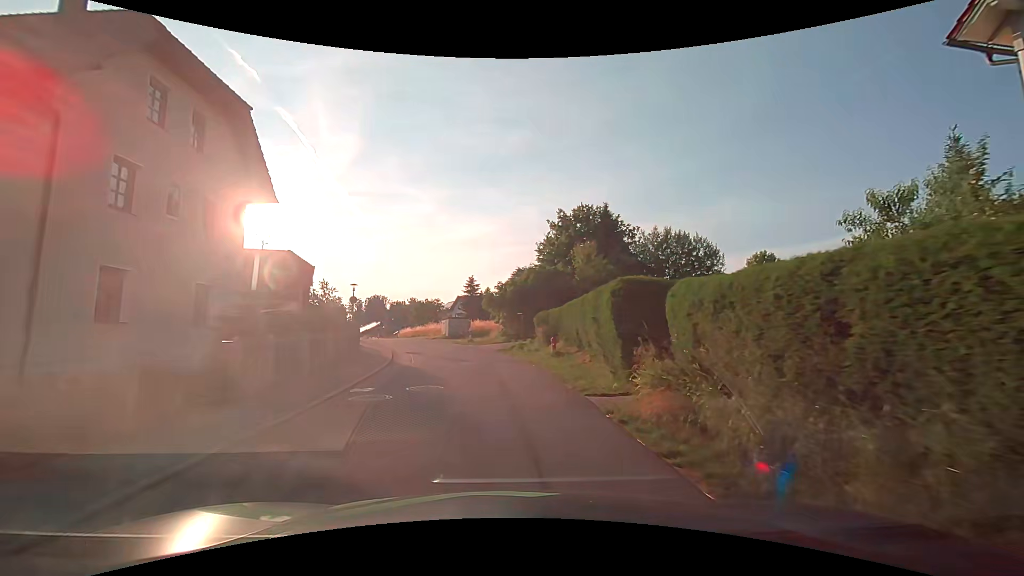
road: residential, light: Day
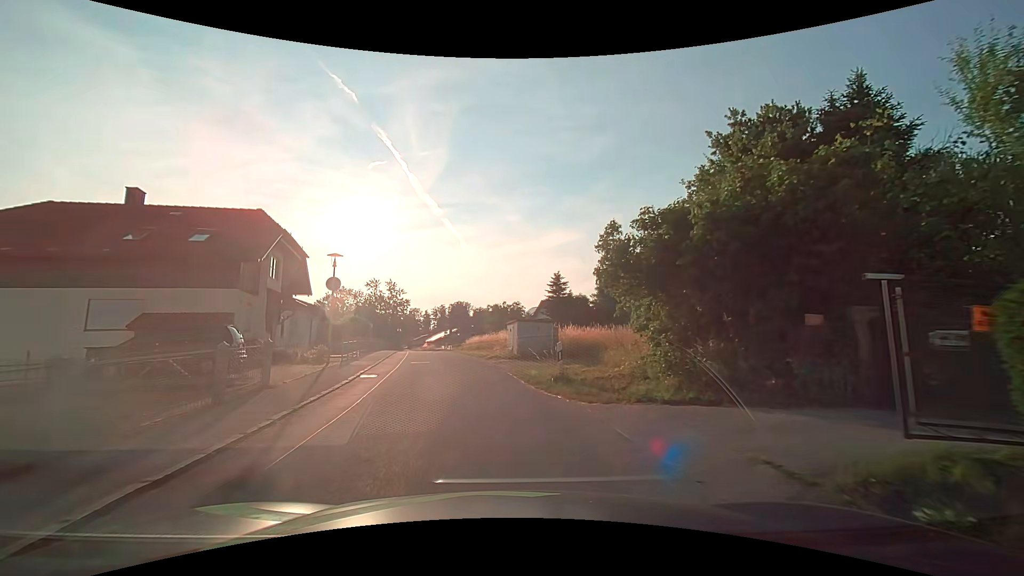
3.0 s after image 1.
(-1.3, +20.4) m; -10°
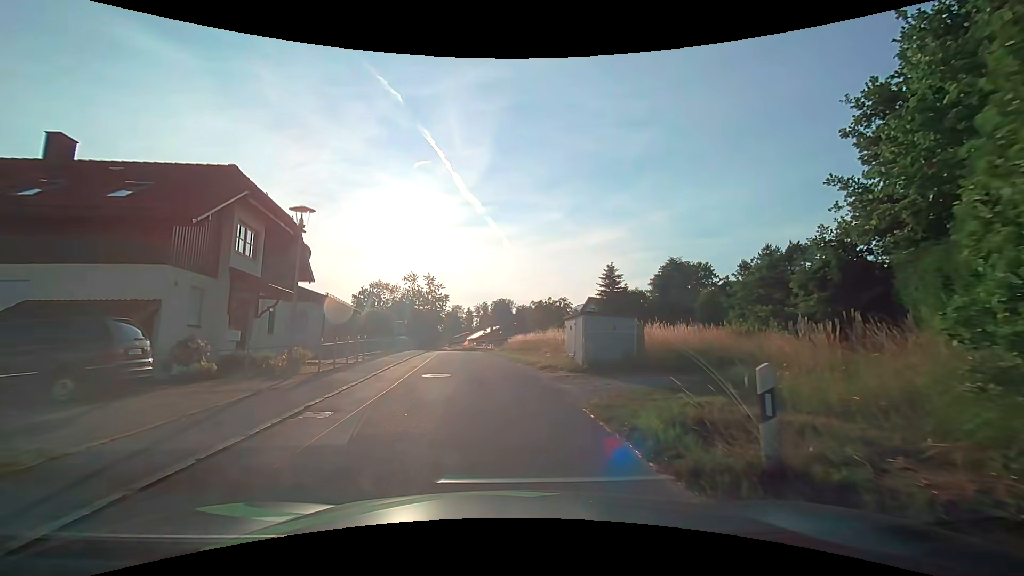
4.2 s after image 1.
(-0.3, +7.9) m; -5°
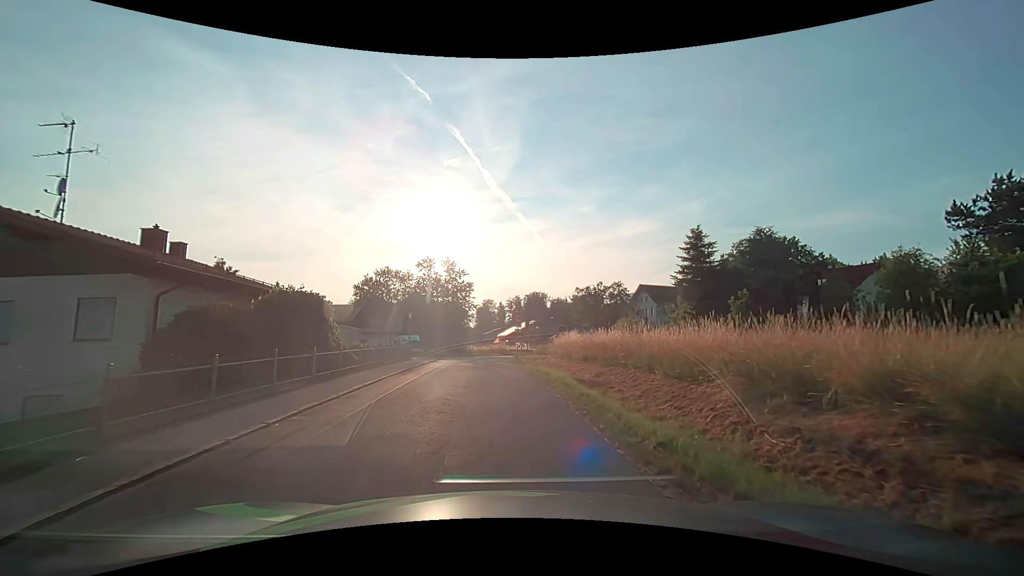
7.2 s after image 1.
(-0.8, +20.1) m; -3°
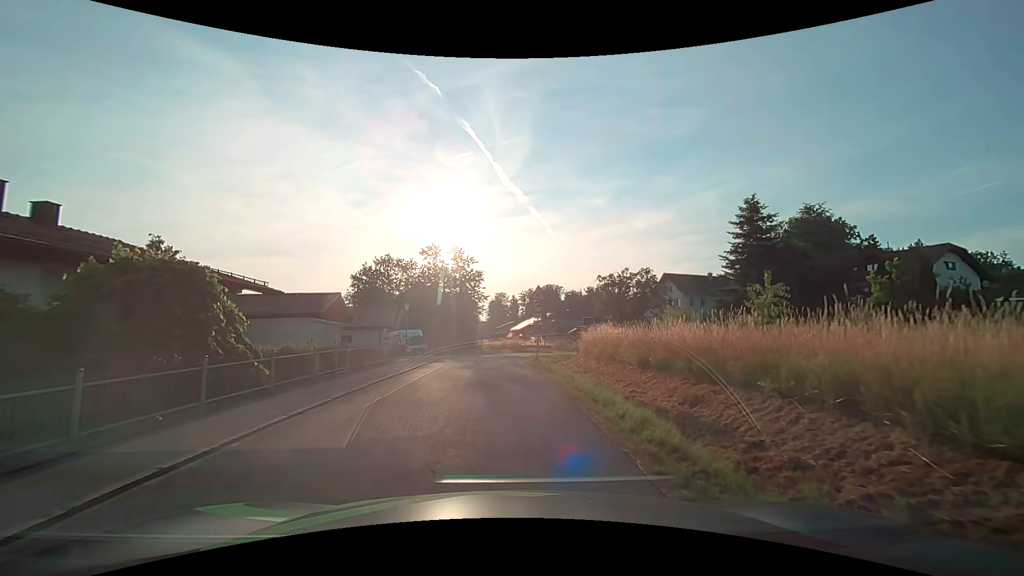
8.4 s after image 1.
(-0.1, +8.1) m; -2°
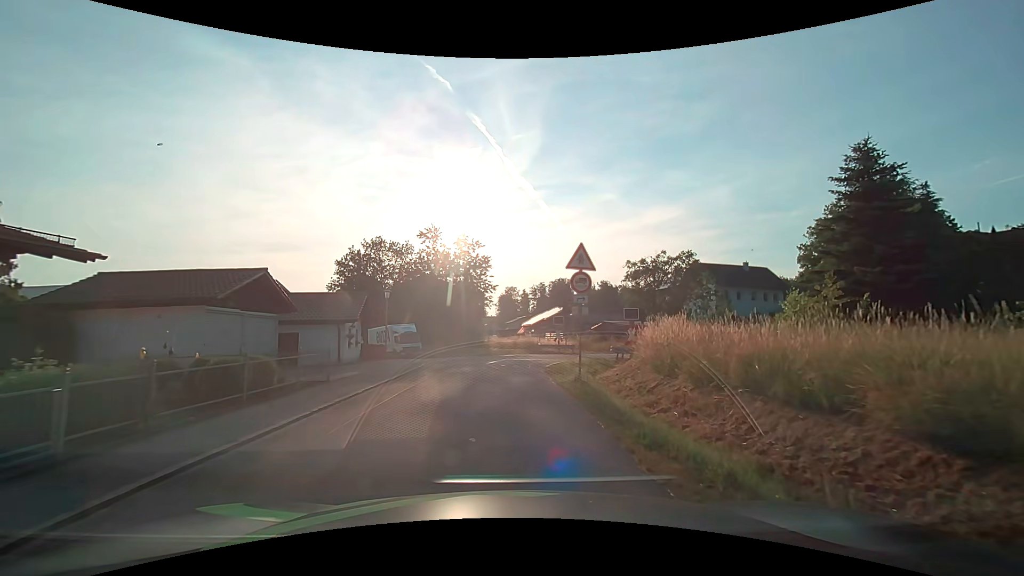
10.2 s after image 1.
(-0.2, +10.9) m; -1°
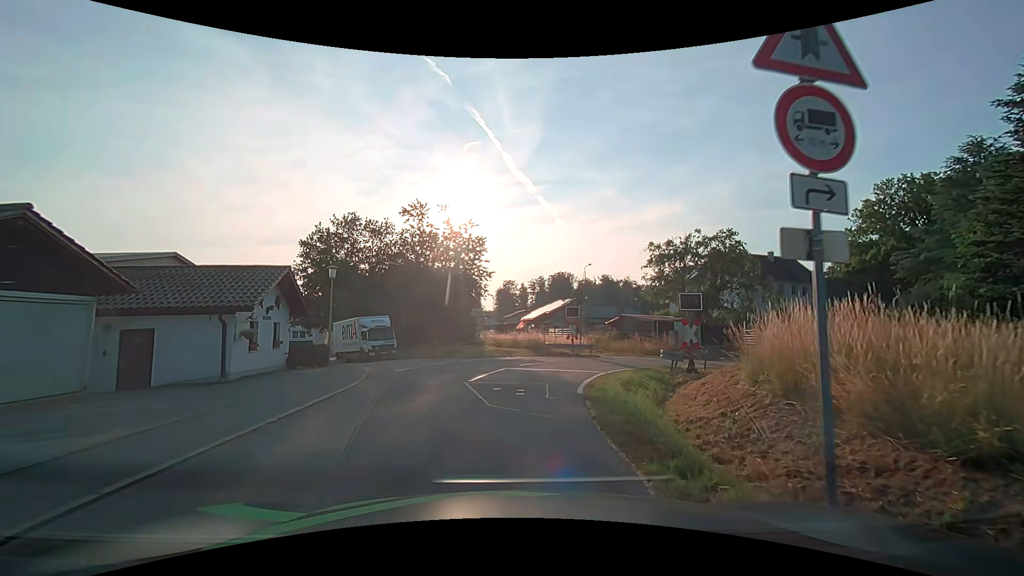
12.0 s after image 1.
(0.0, +10.0) m; 0°
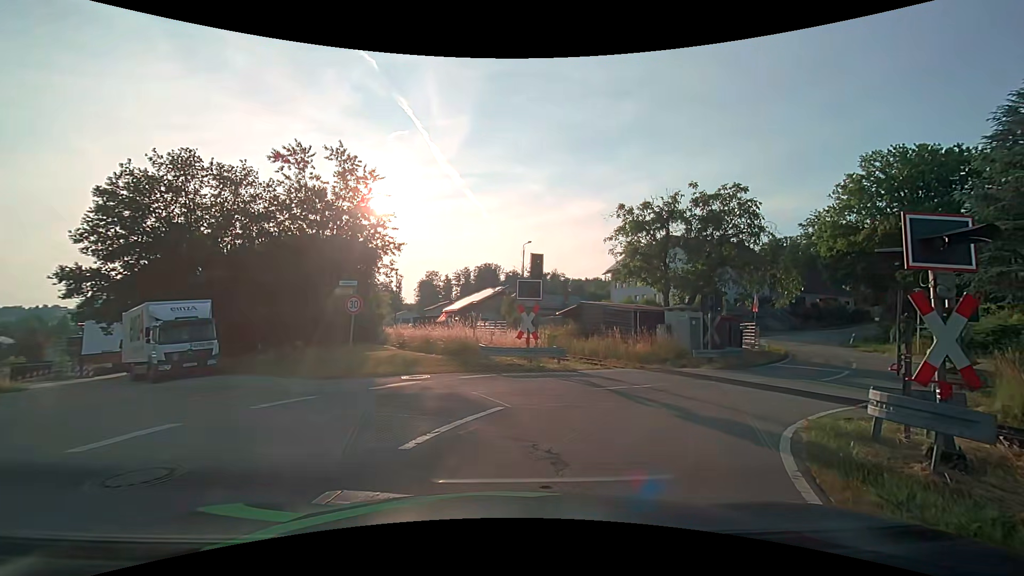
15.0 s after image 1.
(+0.5, +14.4) m; +8°
(+3, +9) (+9, +17) (+17, +24) (+22, +32) (+26, +41) (+31, +50) (+38, +57) (+46, +63) (+53, +69) (+61, +76) m
